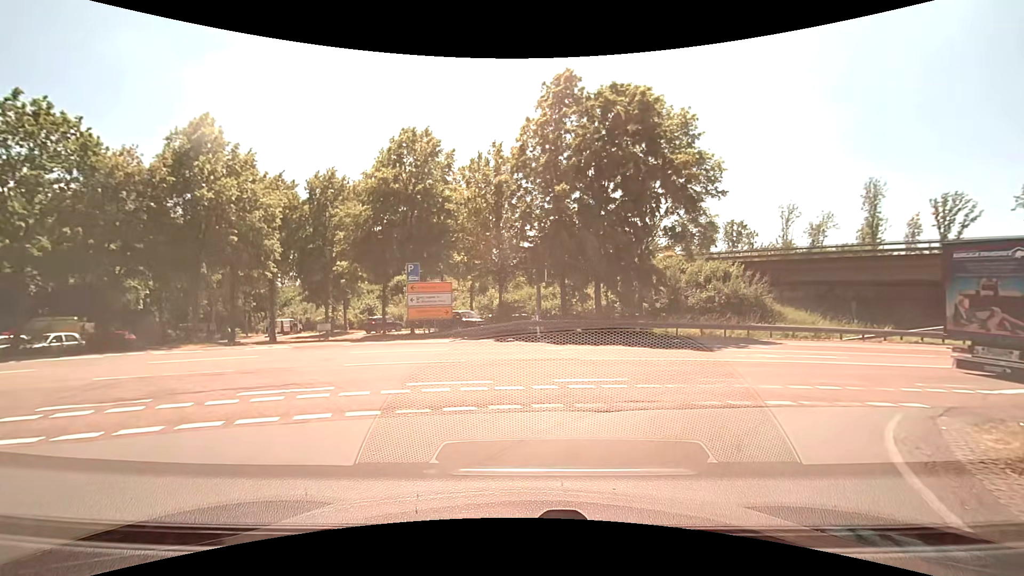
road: trunk_link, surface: asphalt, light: Day
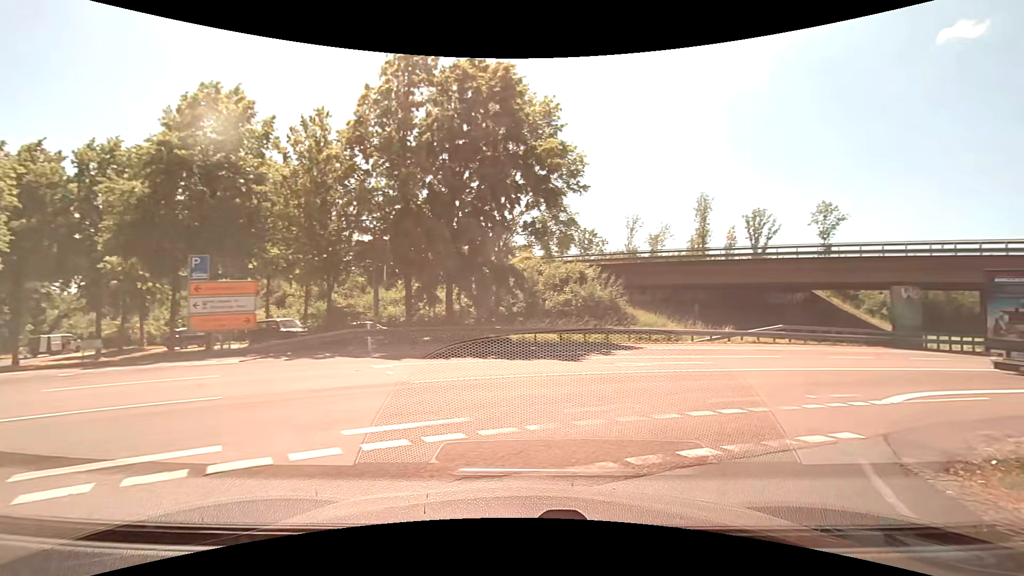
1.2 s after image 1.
(+0.5, +4.1) m; +15°
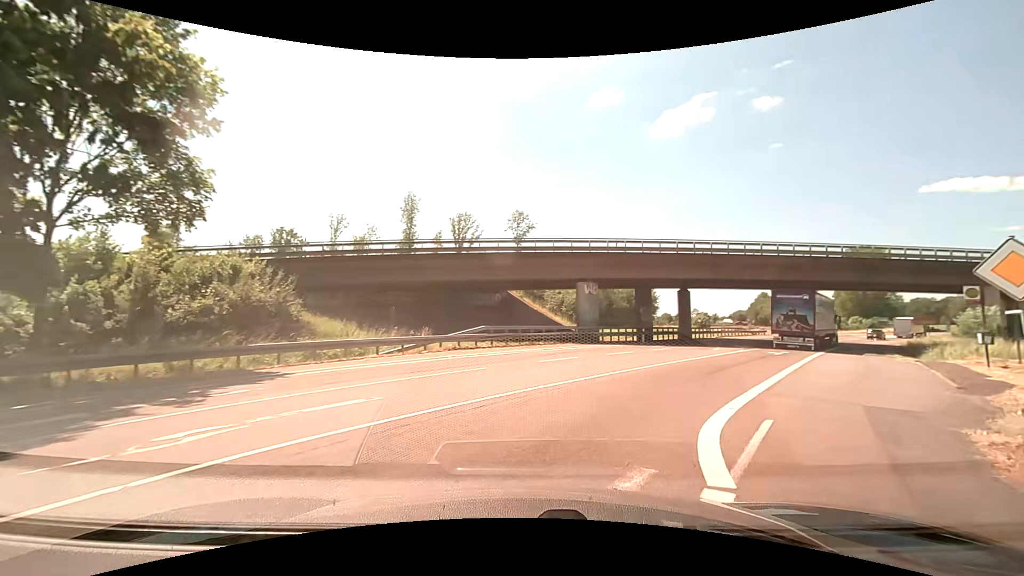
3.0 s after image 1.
(+2.7, +8.1) m; +33°
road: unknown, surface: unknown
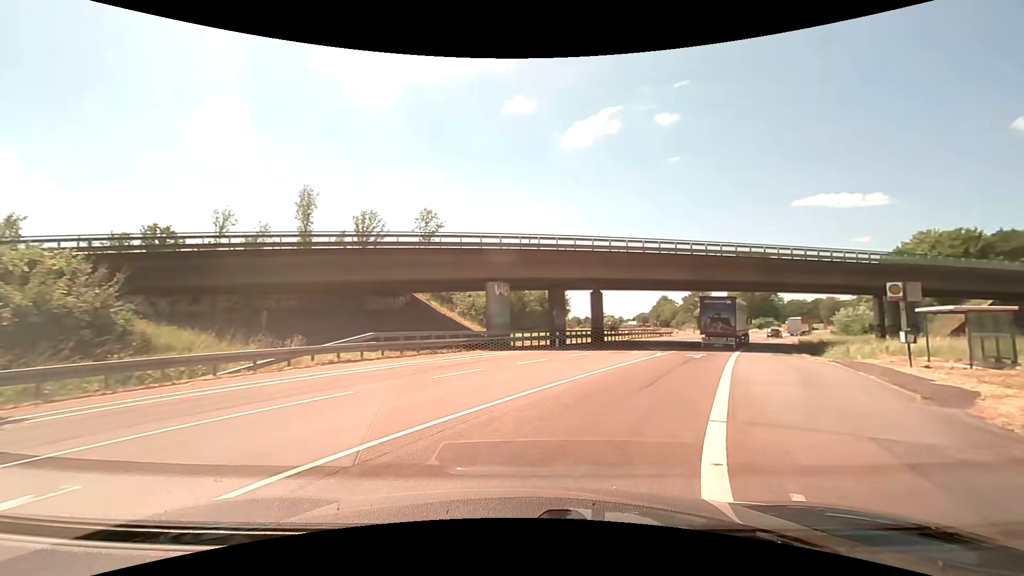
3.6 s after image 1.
(+0.3, +4.0) m; +9°
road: secondary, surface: asphalt
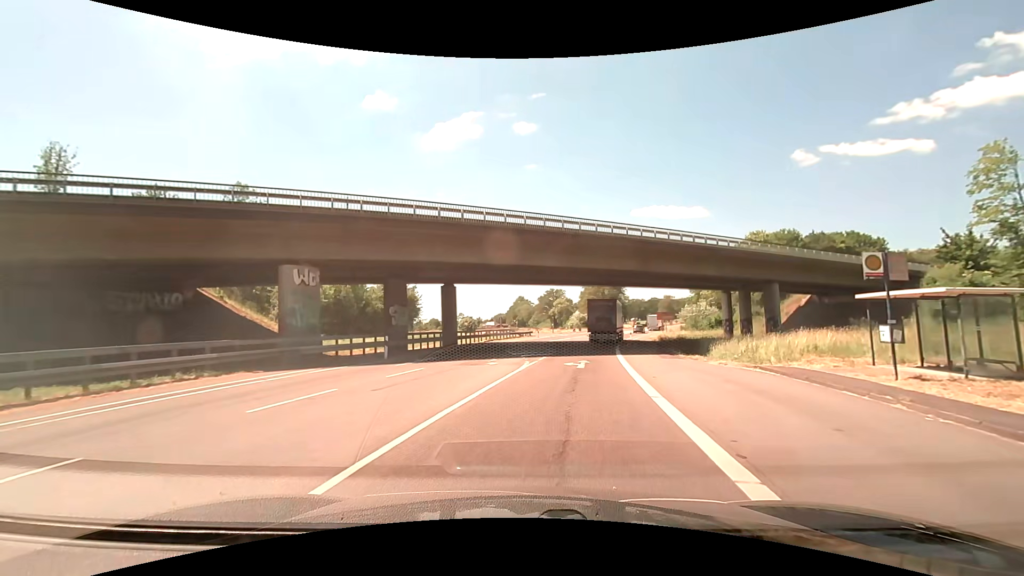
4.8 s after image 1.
(+1.6, +9.9) m; +16°
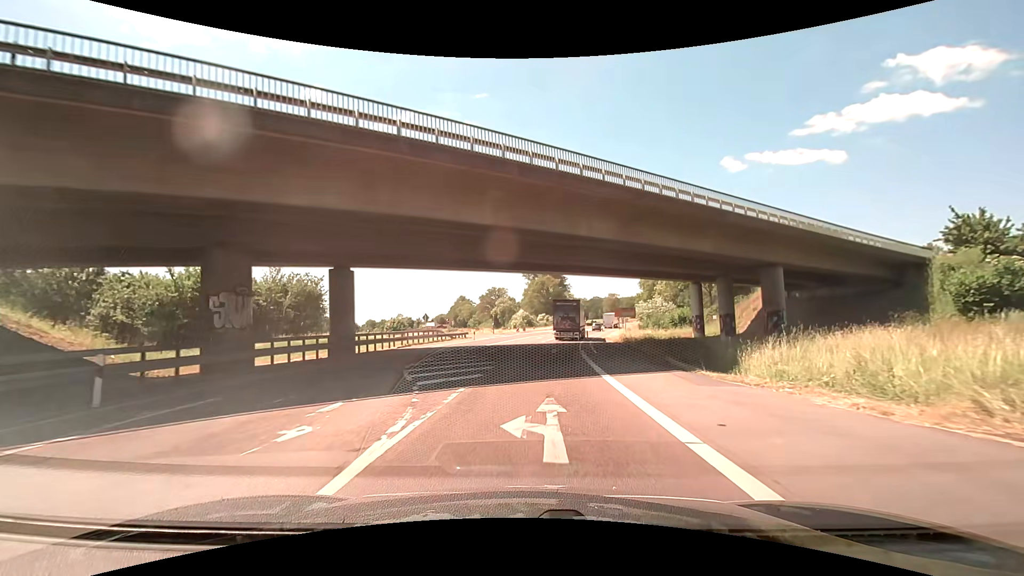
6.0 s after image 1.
(+0.9, +12.9) m; +7°
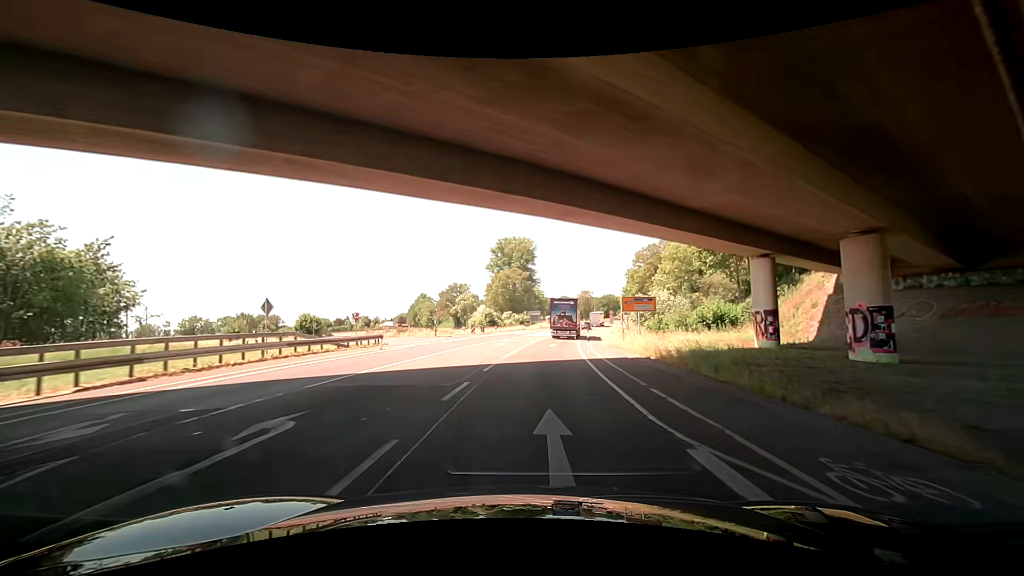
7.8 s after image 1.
(+1.1, +23.8) m; +6°
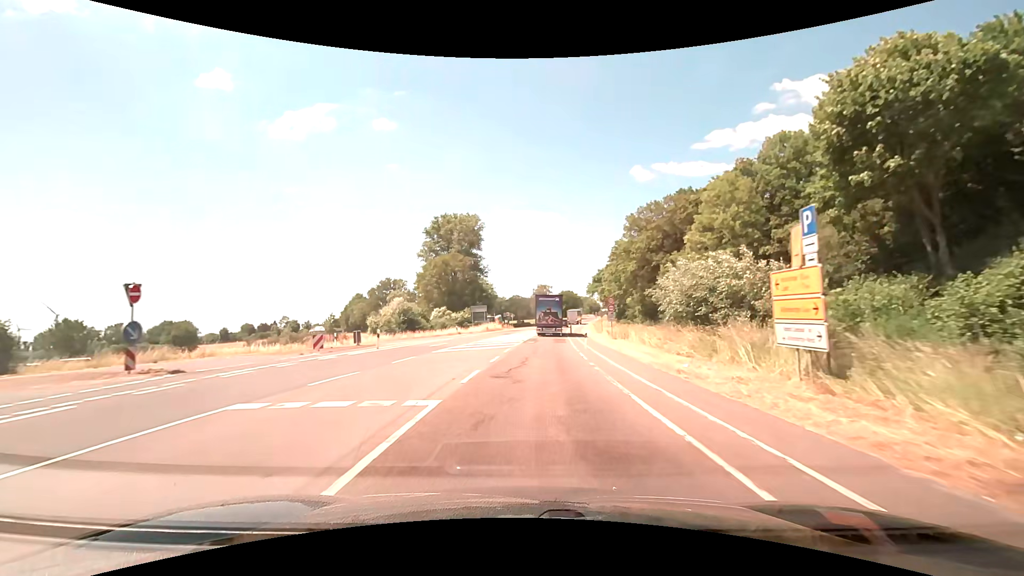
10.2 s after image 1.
(+0.8, +35.2) m; +3°
(0, +10) (+1, +20) (+1, +30) (+2, +40) (+2, +50) (+3, +60) (+4, +70) (+6, +80) (+7, +90) (+8, +100) m
